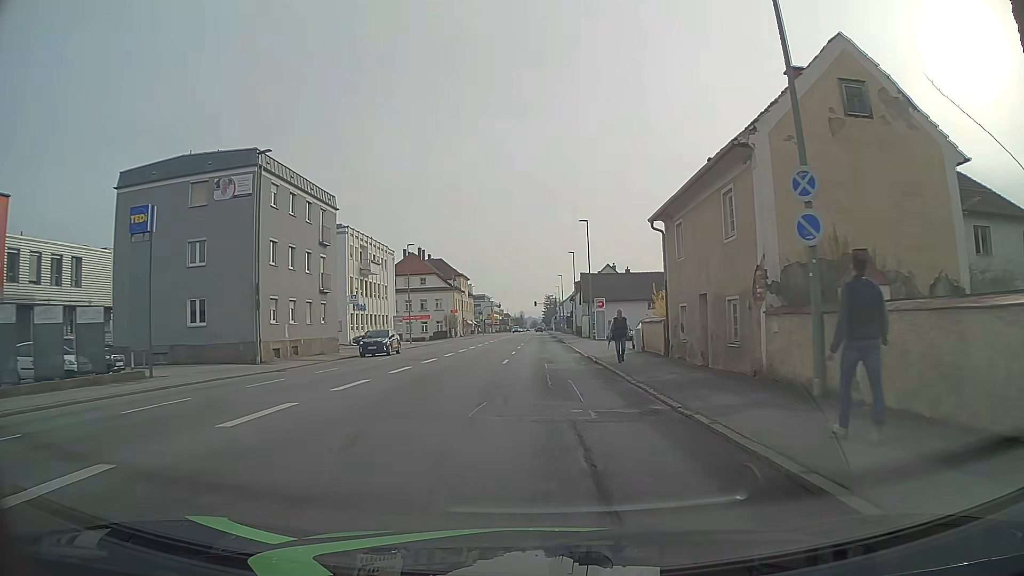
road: tertiary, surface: asphalt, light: Day
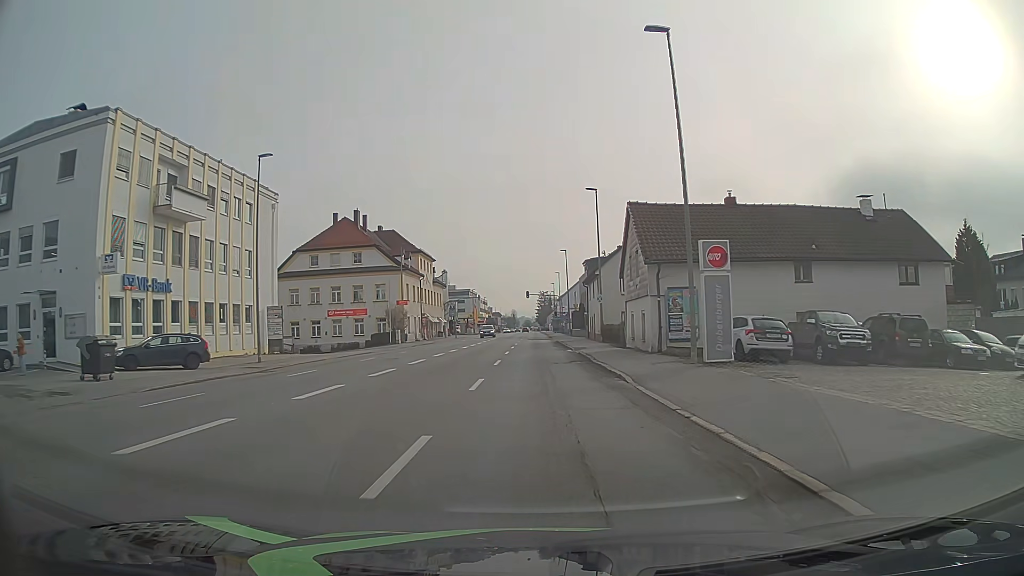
(+0.2, +38.3) m; +1°
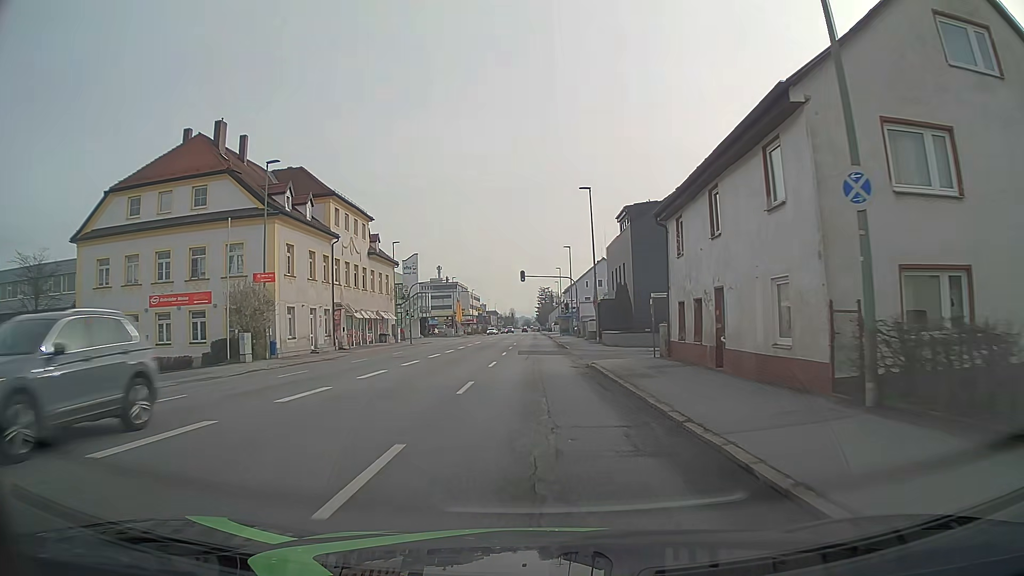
(+0.2, +36.7) m; 0°
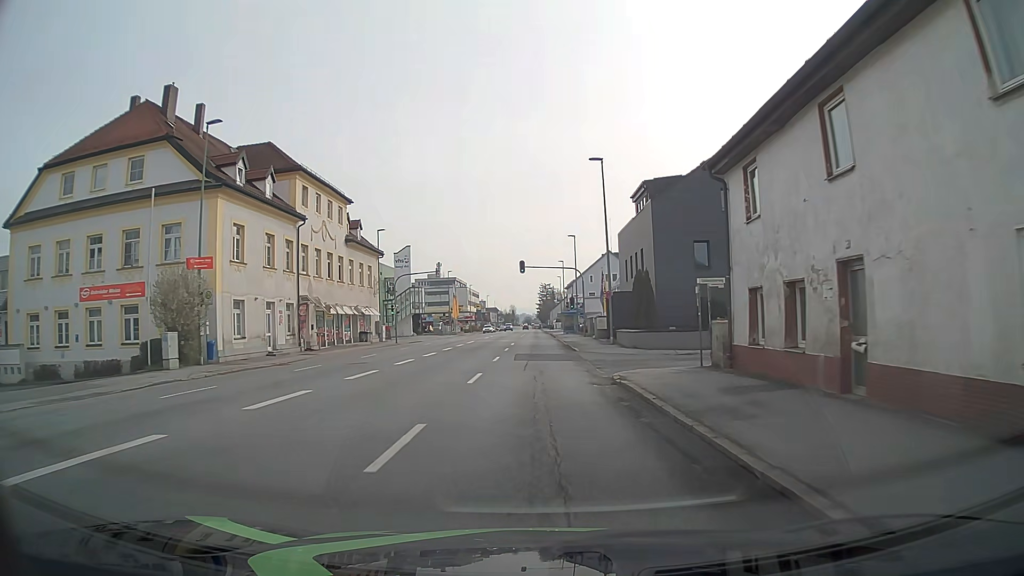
(0.0, +7.4) m; 0°
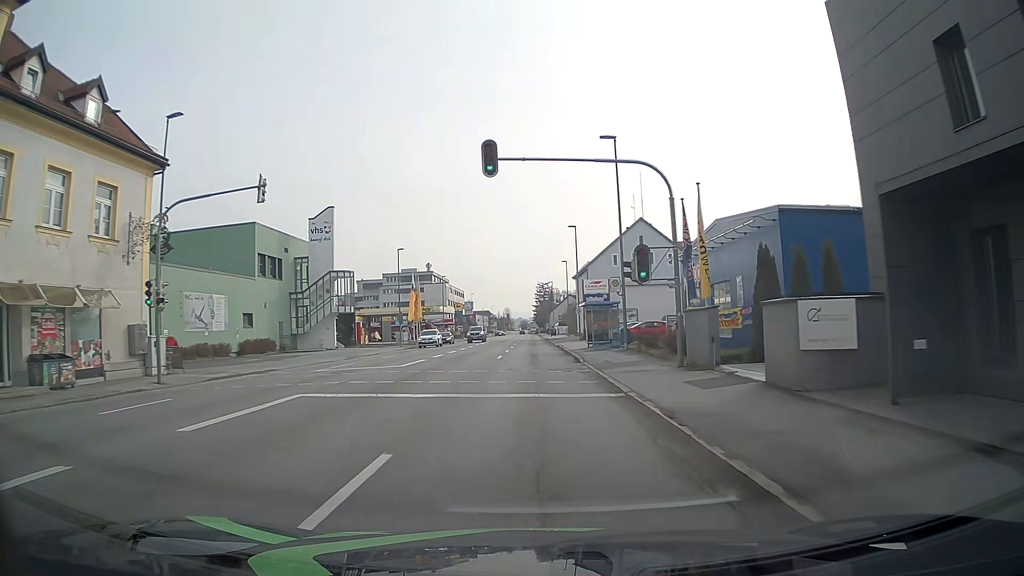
(0.0, +38.2) m; +1°
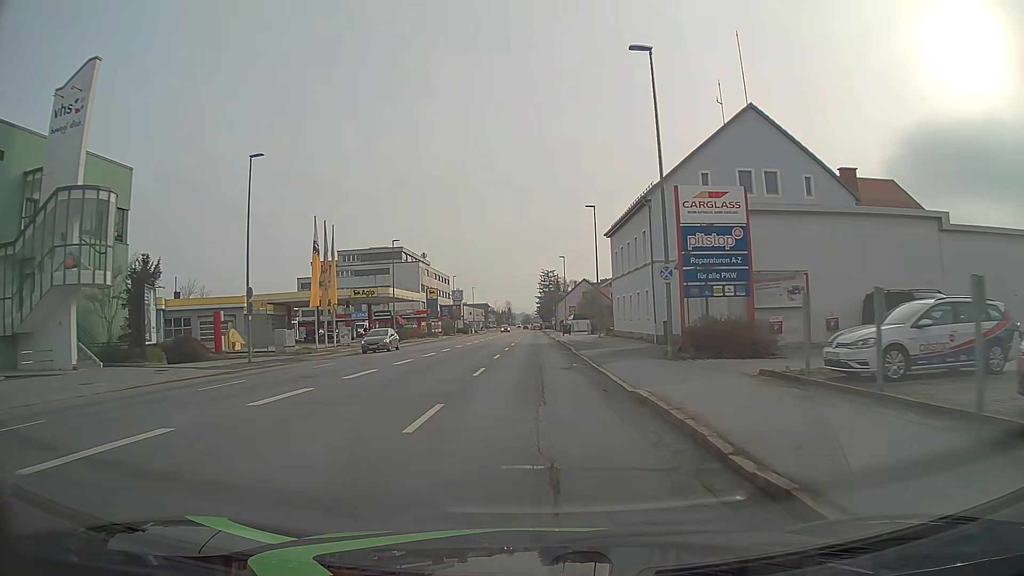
(-0.4, +39.7) m; -1°
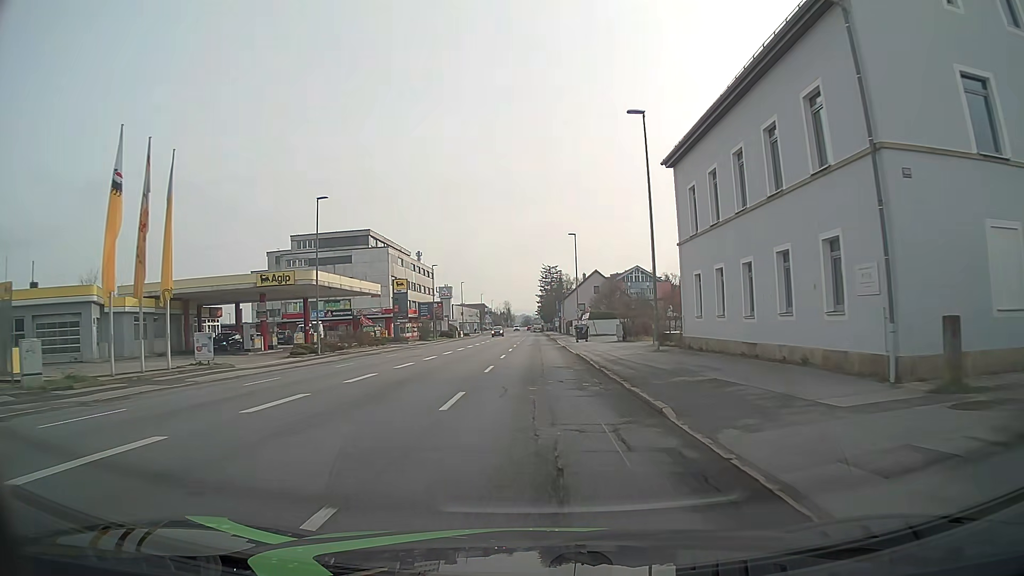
(0.0, +24.4) m; 0°
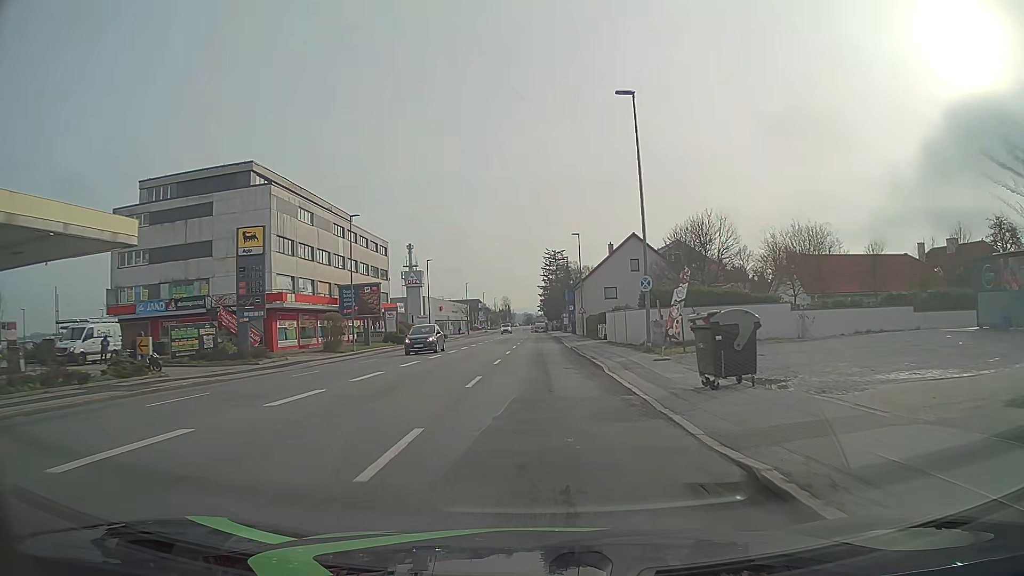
(+0.2, +41.5) m; 0°
(0, +10) (0, +20) (-1, +30) (-1, +40) (-2, +50) (-2, +60) (-2, +70) (-2, +80) (-2, +90) (-3, +100) m
